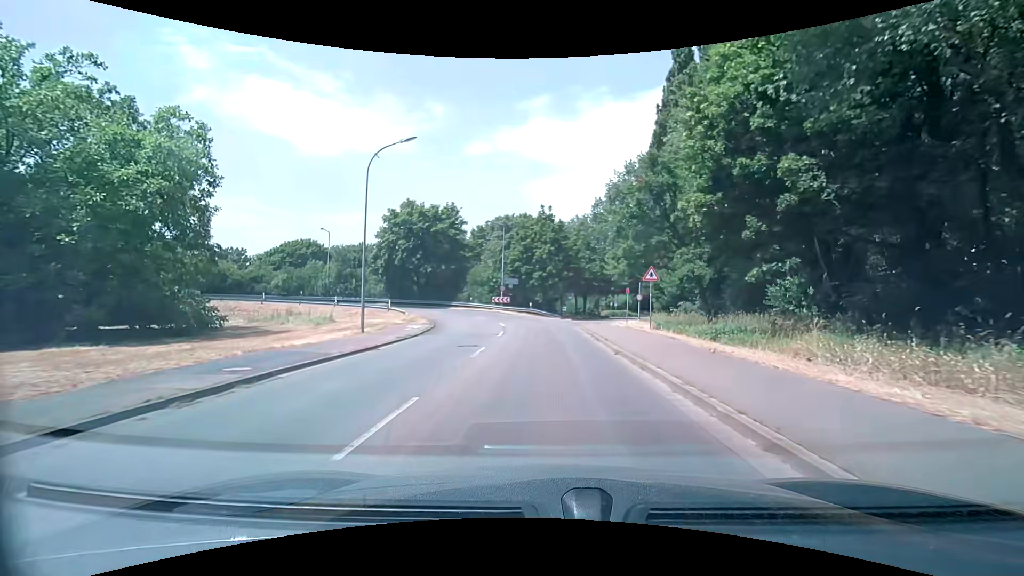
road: tertiary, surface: asphalt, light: Day
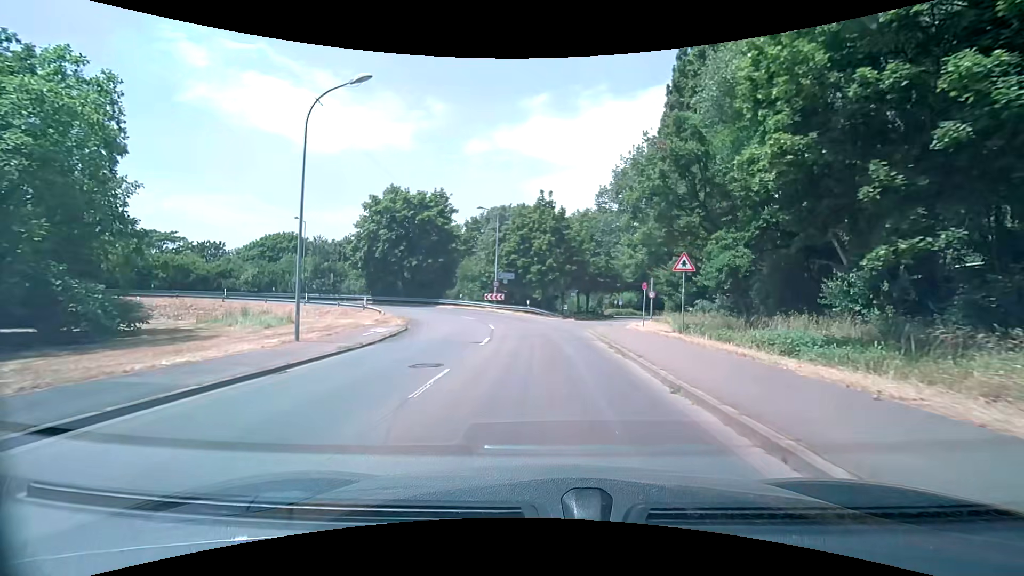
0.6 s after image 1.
(-0.1, +6.1) m; -1°
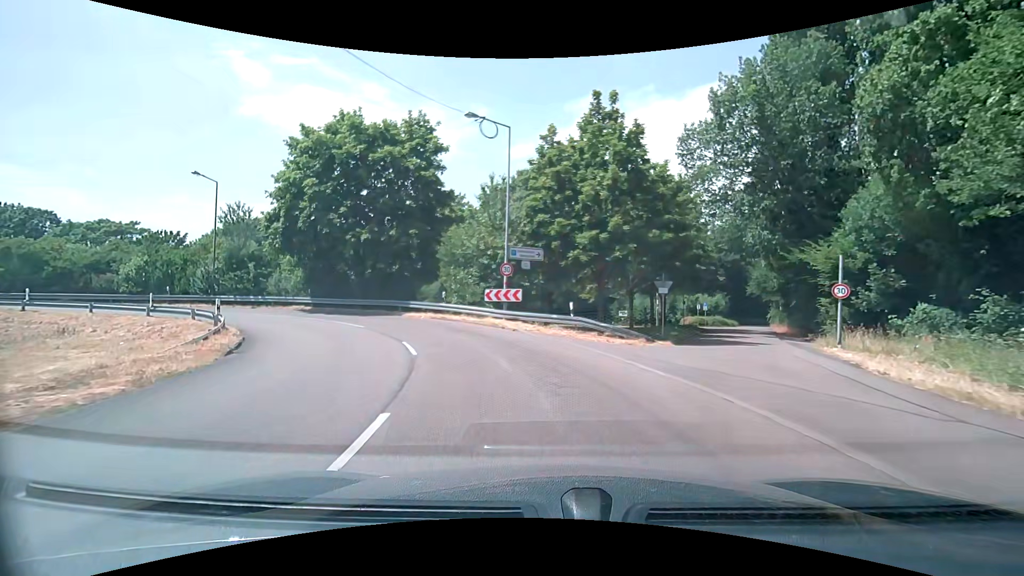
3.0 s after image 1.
(-0.4, +22.4) m; -4°
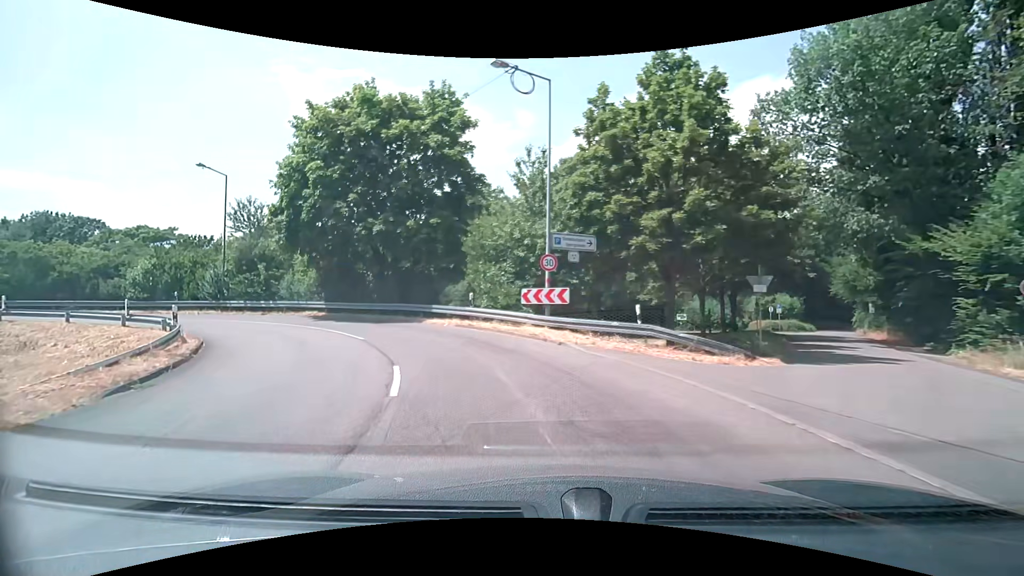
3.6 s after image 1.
(-0.2, +5.0) m; -4°
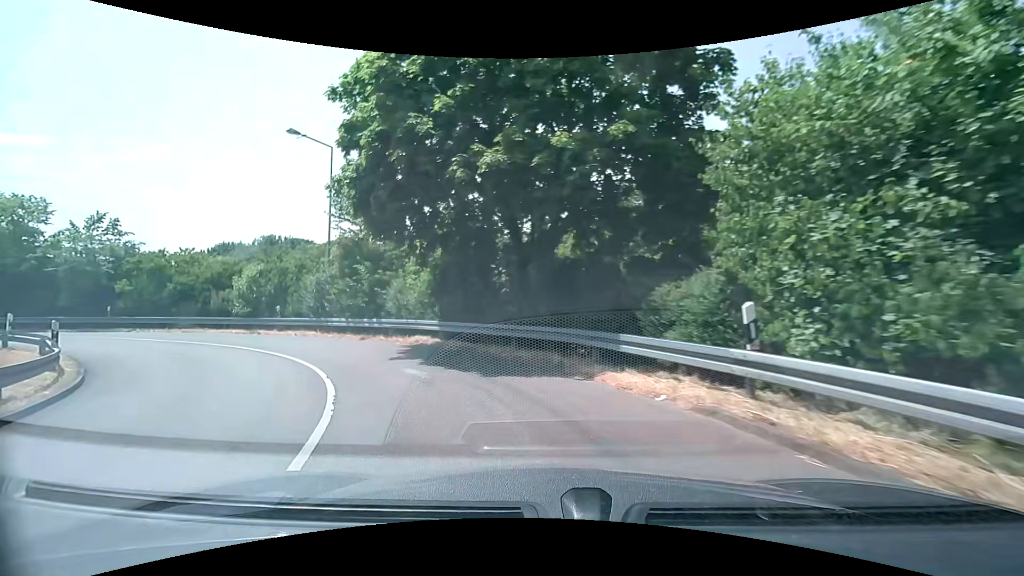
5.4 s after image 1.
(-2.1, +13.3) m; -20°
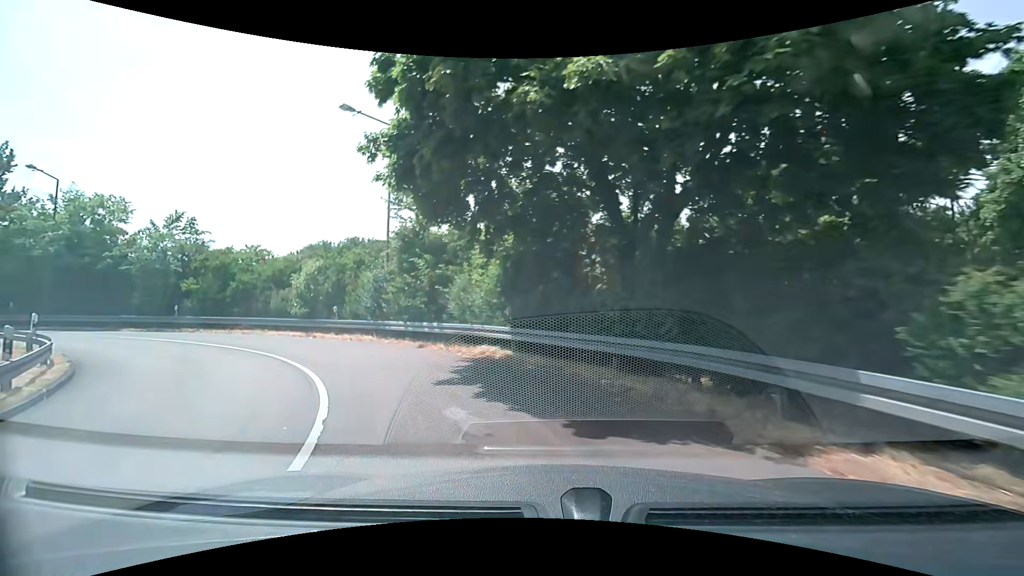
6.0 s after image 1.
(-0.3, +4.0) m; -9°
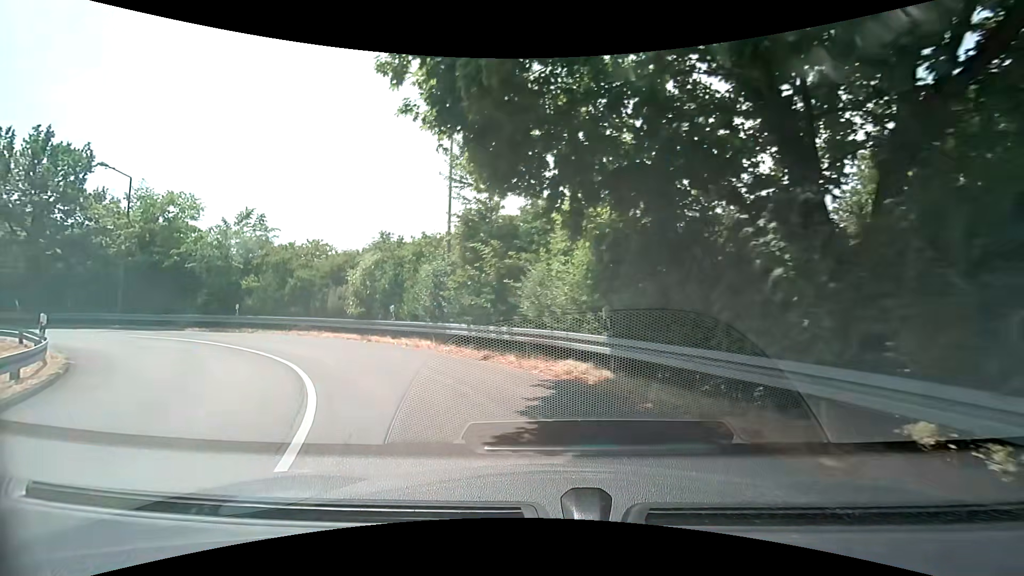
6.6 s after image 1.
(-0.3, +3.9) m; -10°
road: secondary_link
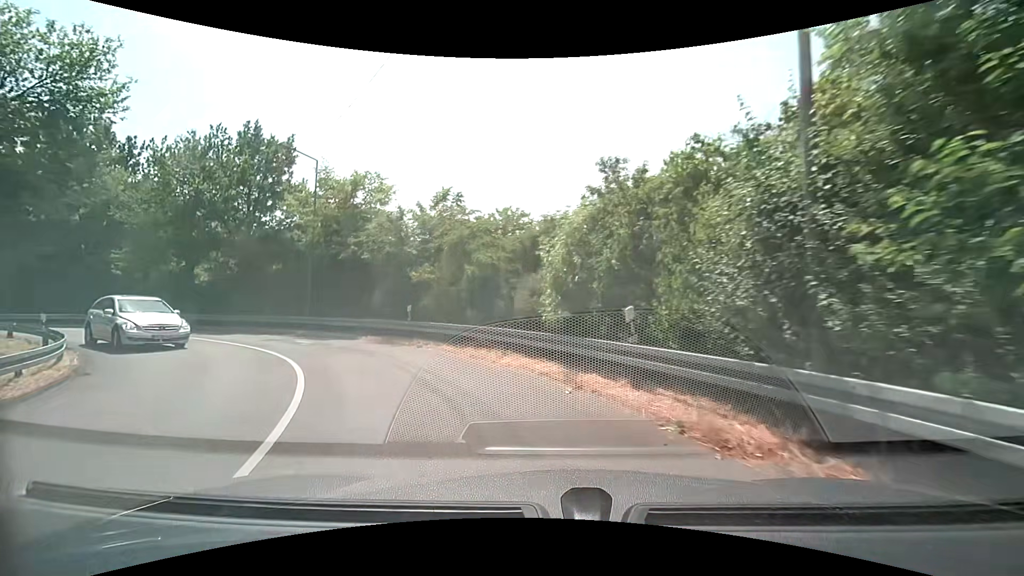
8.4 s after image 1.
(-2.6, +10.8) m; -26°
(-2, +10) (-8, +18) (-16, +23) (-25, +27) (-35, +28) (-45, +26) (-55, +22) (-62, +16) (-68, +8) (-74, 0) m
